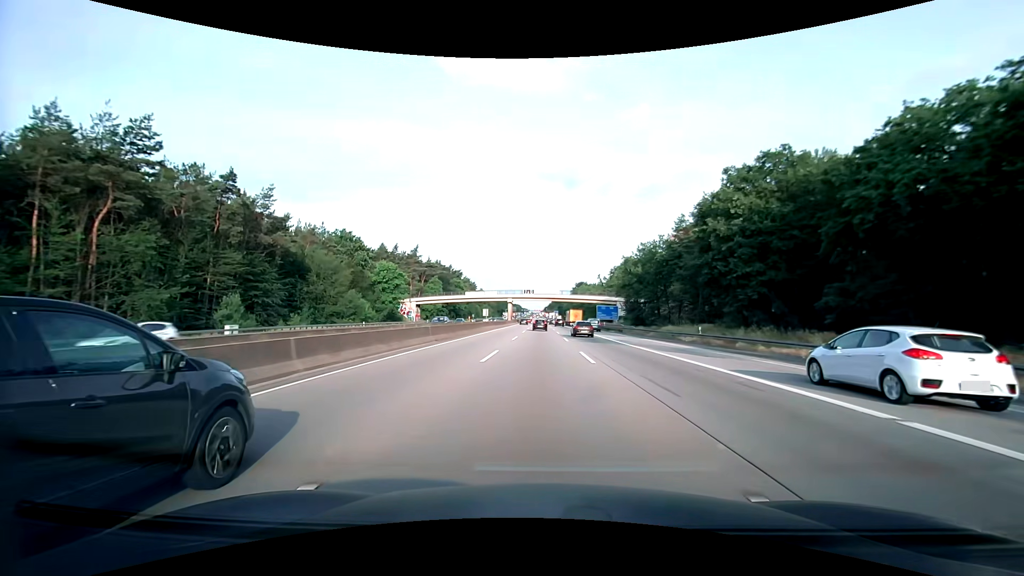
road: motorway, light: Day
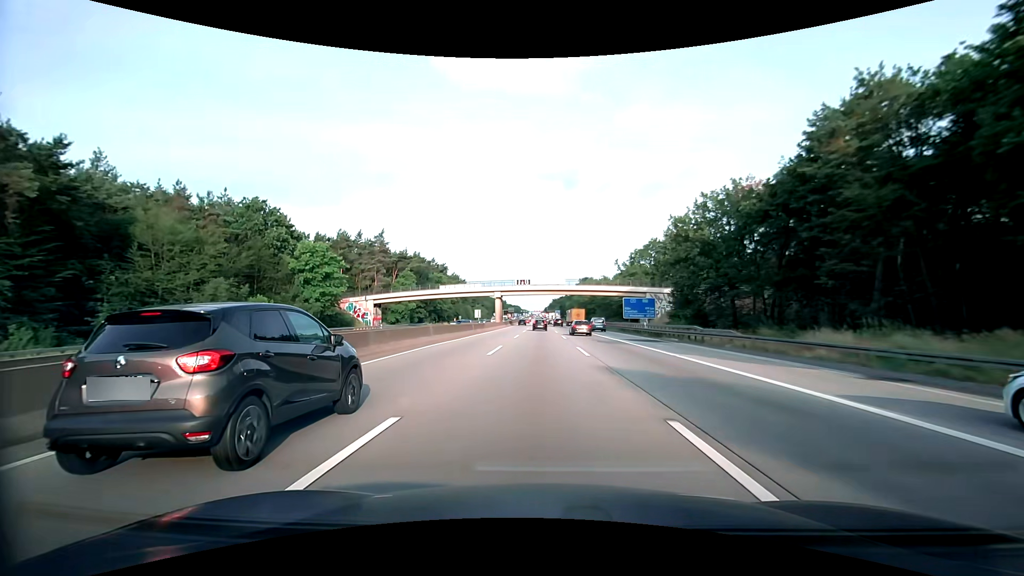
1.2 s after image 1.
(0.0, +33.3) m; 0°
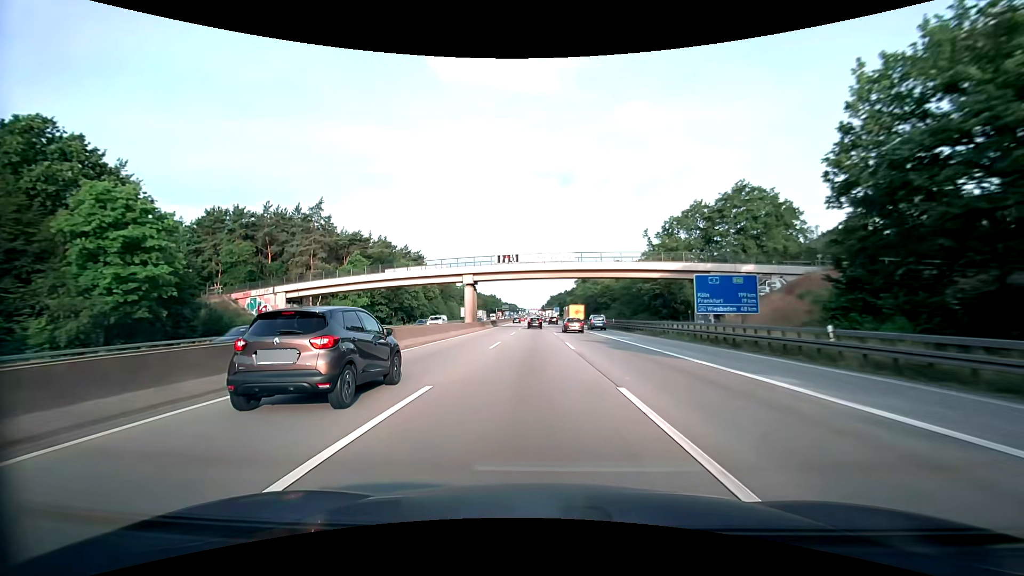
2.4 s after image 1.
(0.0, +33.1) m; 0°
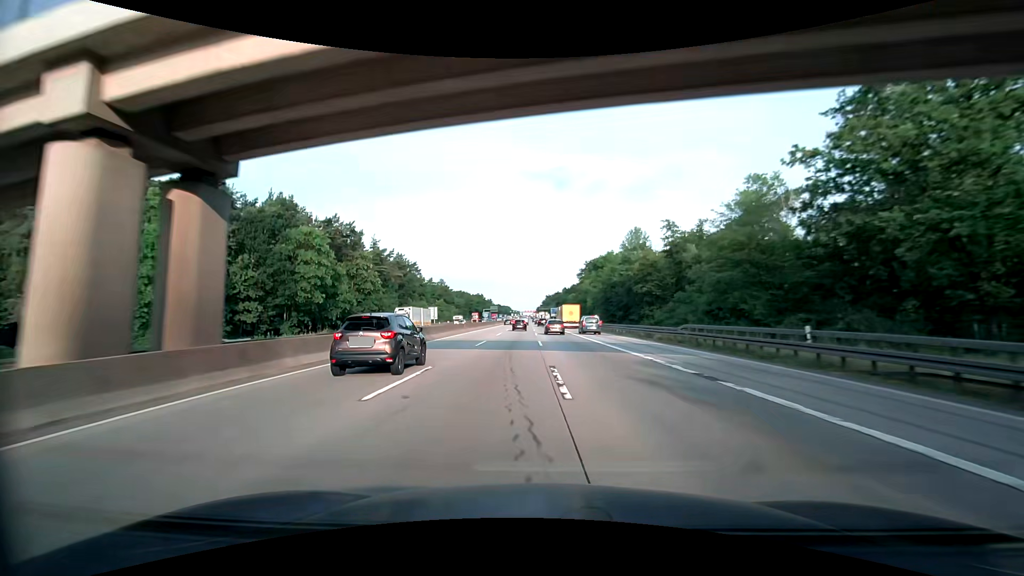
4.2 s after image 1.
(+0.3, +49.2) m; +1°
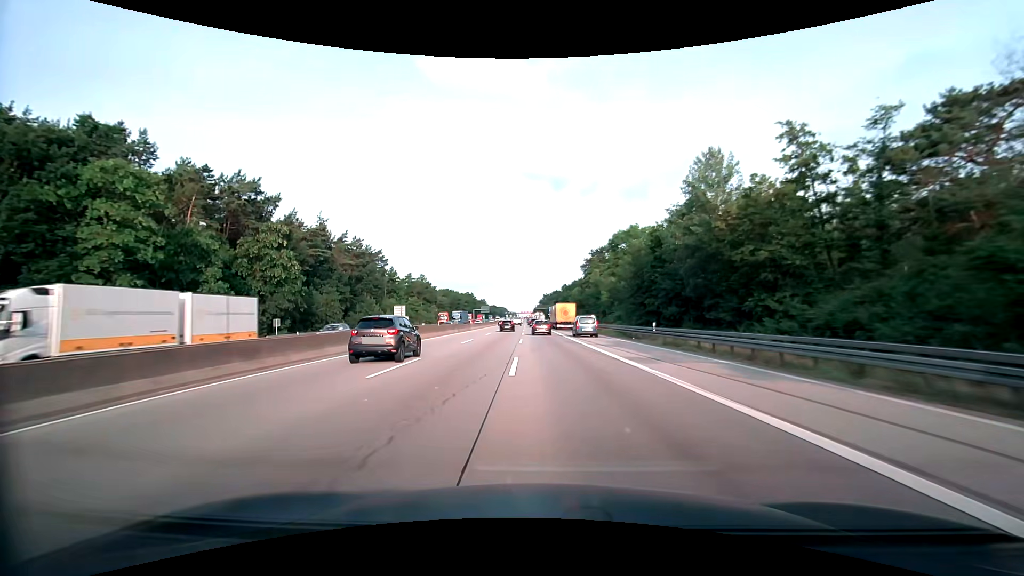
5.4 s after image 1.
(0.0, +32.6) m; 0°
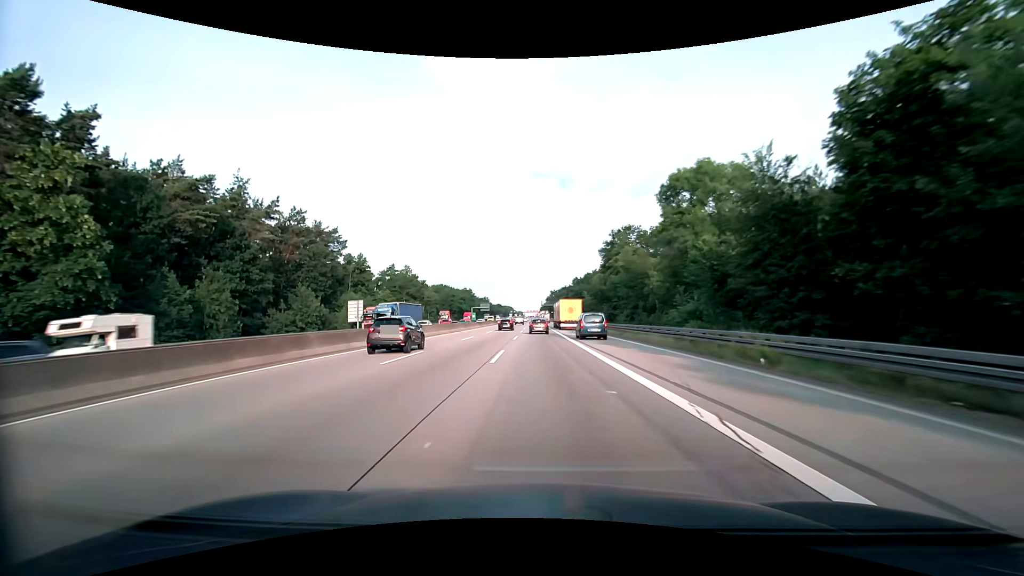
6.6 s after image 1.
(0.0, +32.4) m; 0°
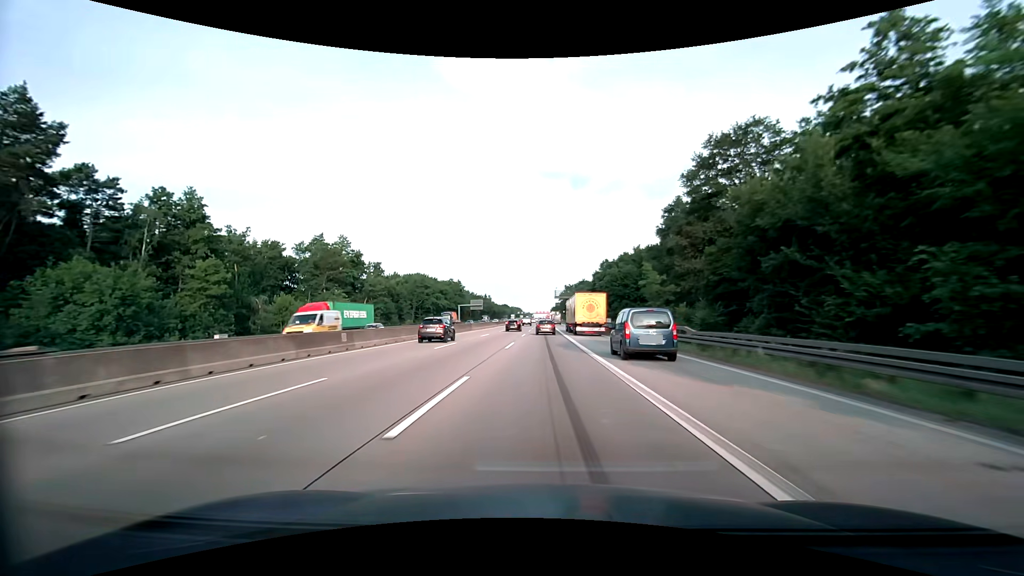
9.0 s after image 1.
(-1.0, +63.9) m; -1°
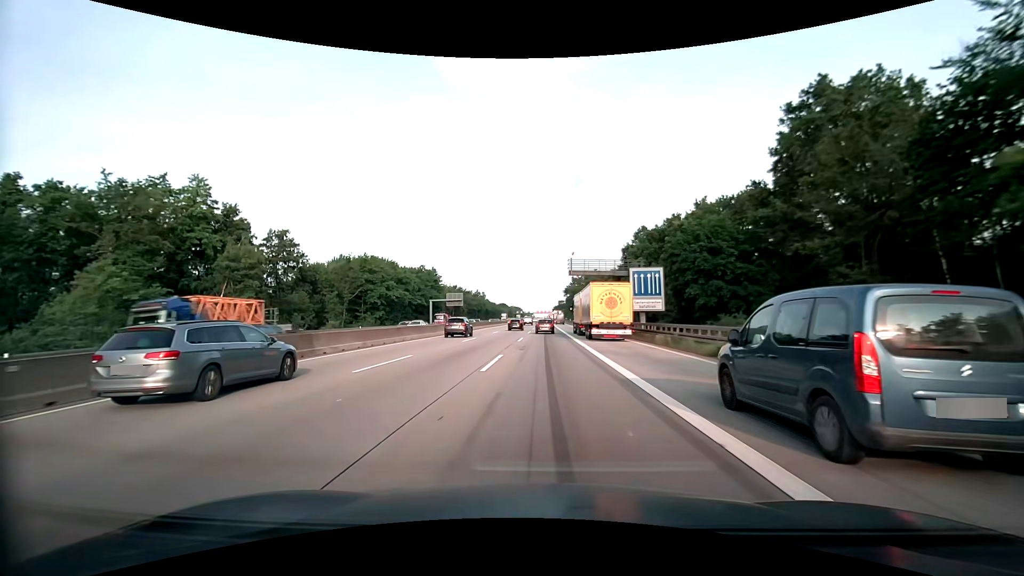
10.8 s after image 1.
(0.0, +46.9) m; 0°
(0, +10) (0, +20) (0, +30) (0, +40) (0, +50) (0, +60) (0, +70) (0, +80) (0, +90) (0, +100) m
